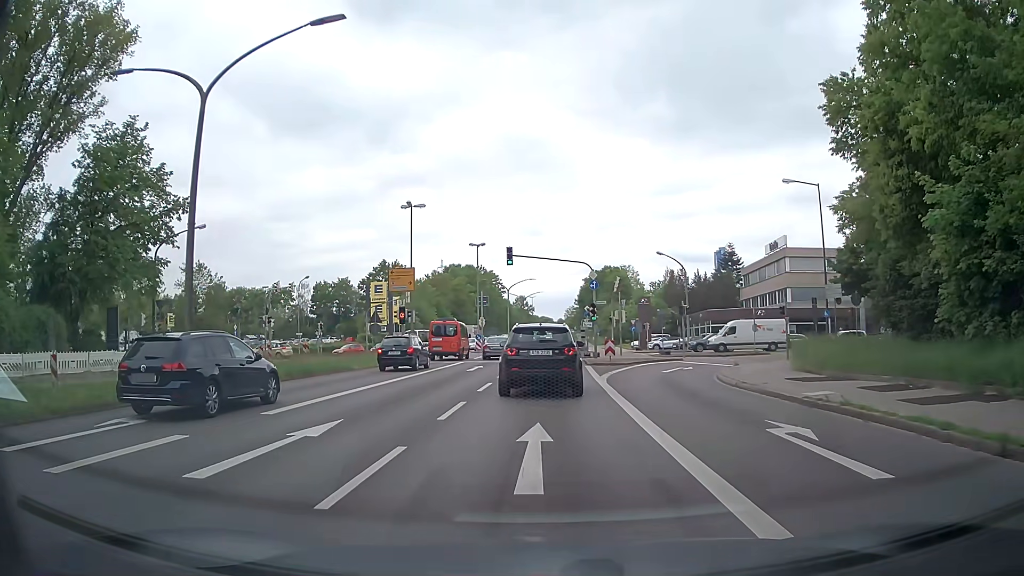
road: primary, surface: asphalt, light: Day
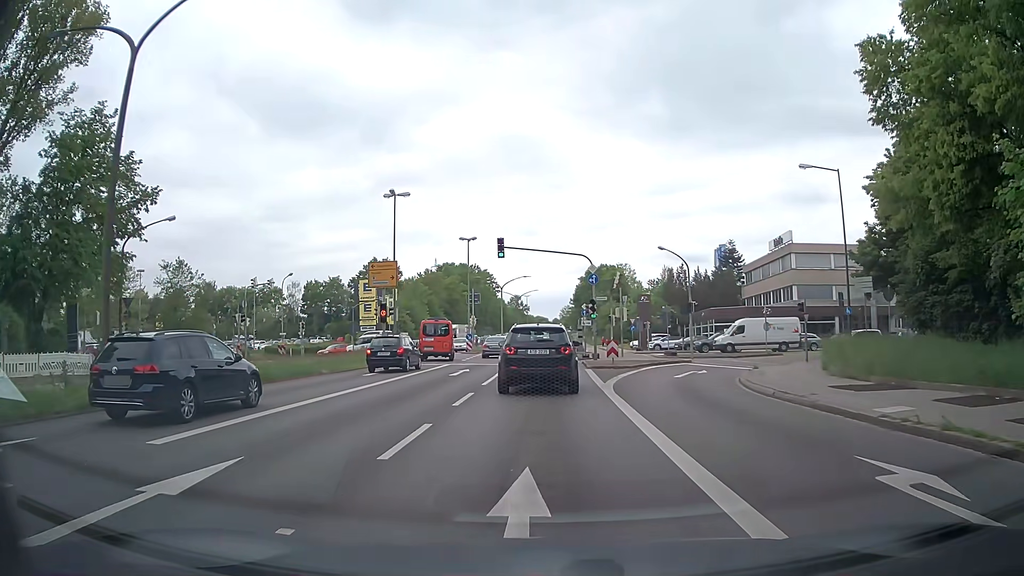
(+0.1, +3.8) m; +1°
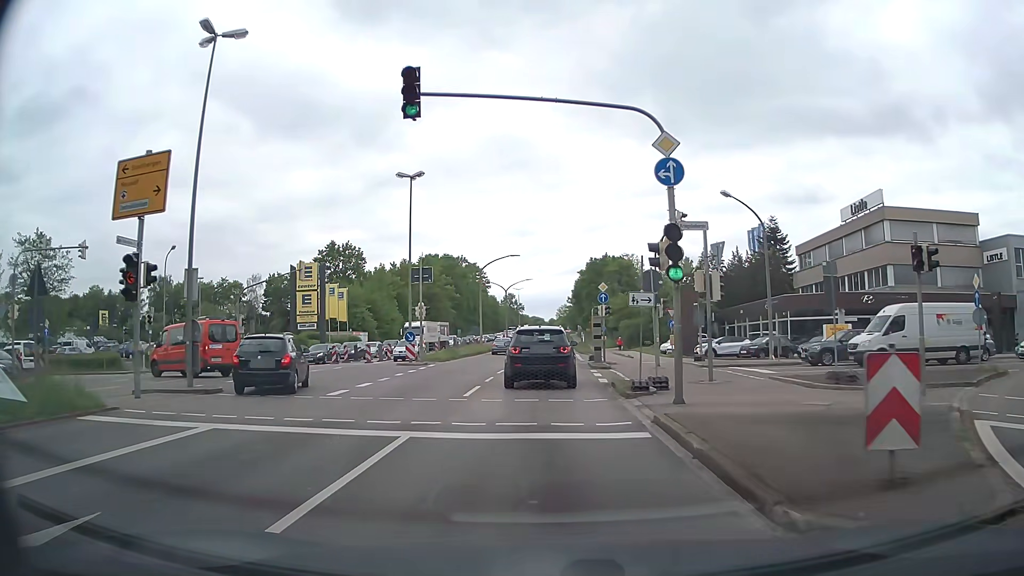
(+0.2, +25.0) m; +1°
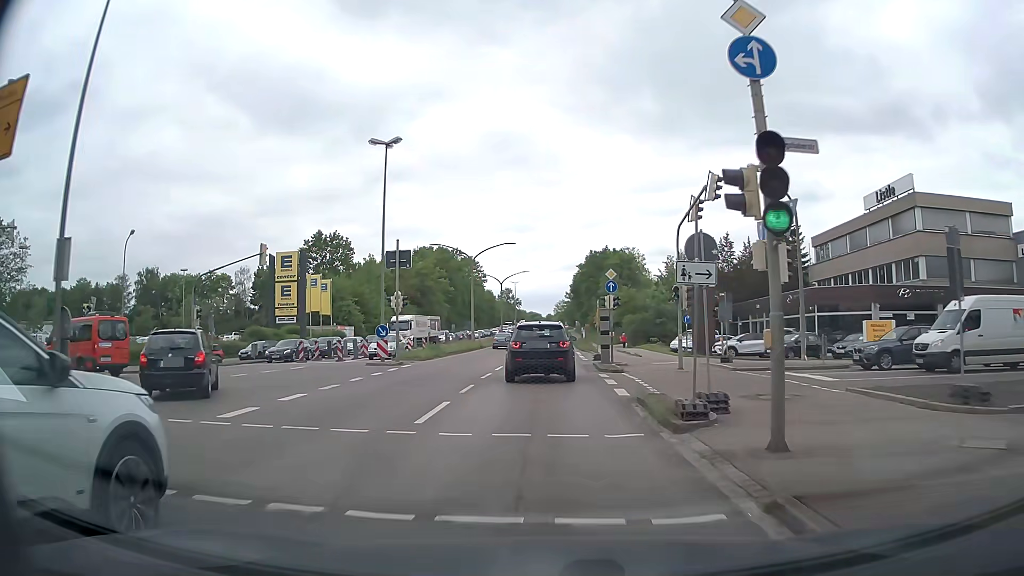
(0.0, +5.8) m; 0°
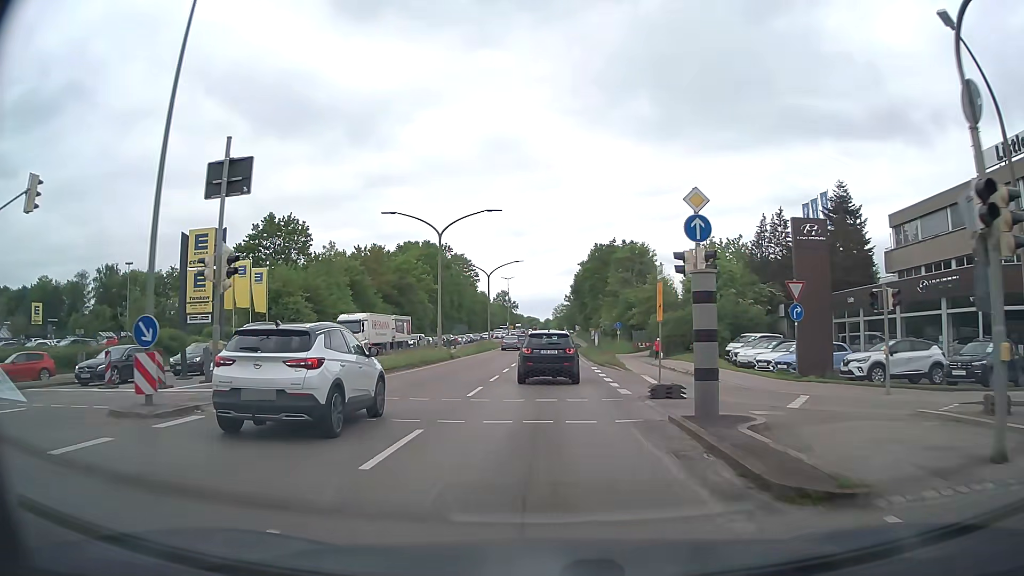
(0.0, +19.1) m; 0°
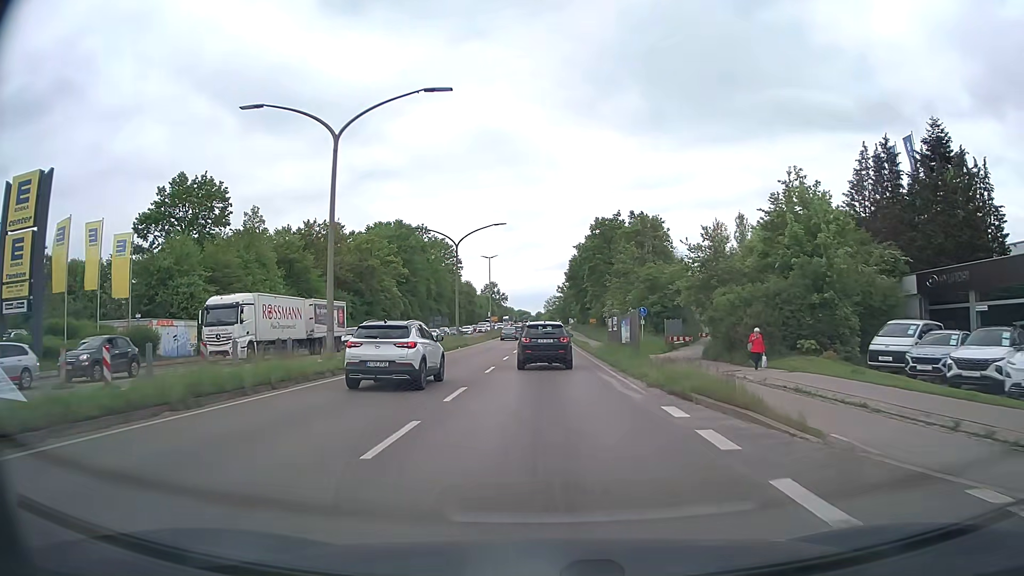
(+0.1, +21.9) m; +1°
